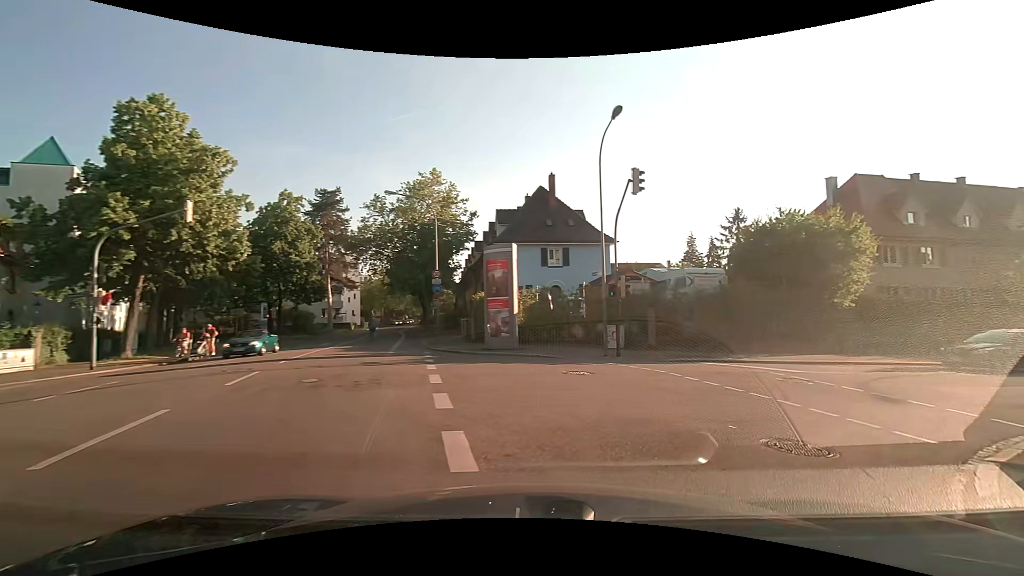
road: secondary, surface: asphalt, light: Day
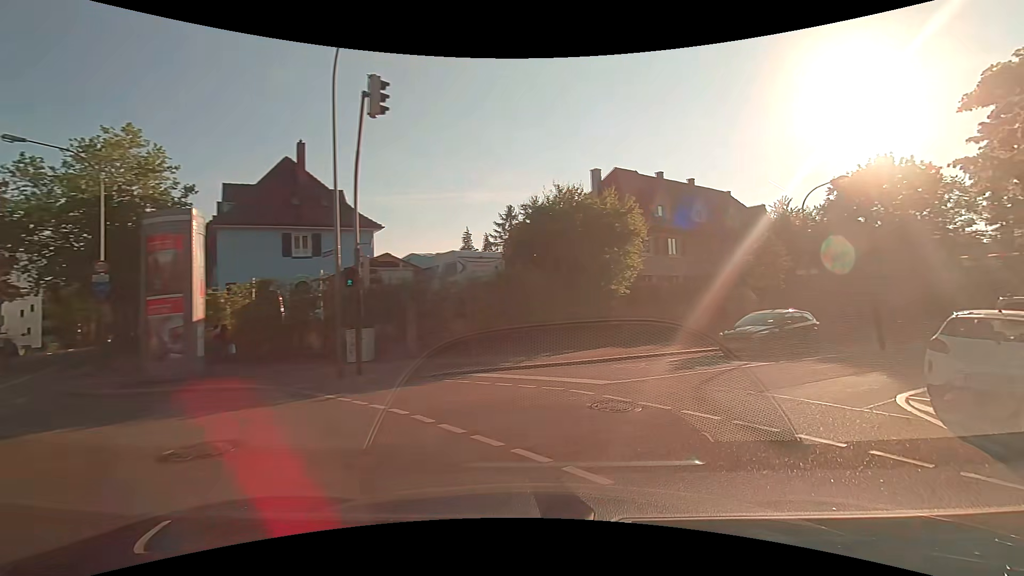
(+1.3, +6.4) m; +22°
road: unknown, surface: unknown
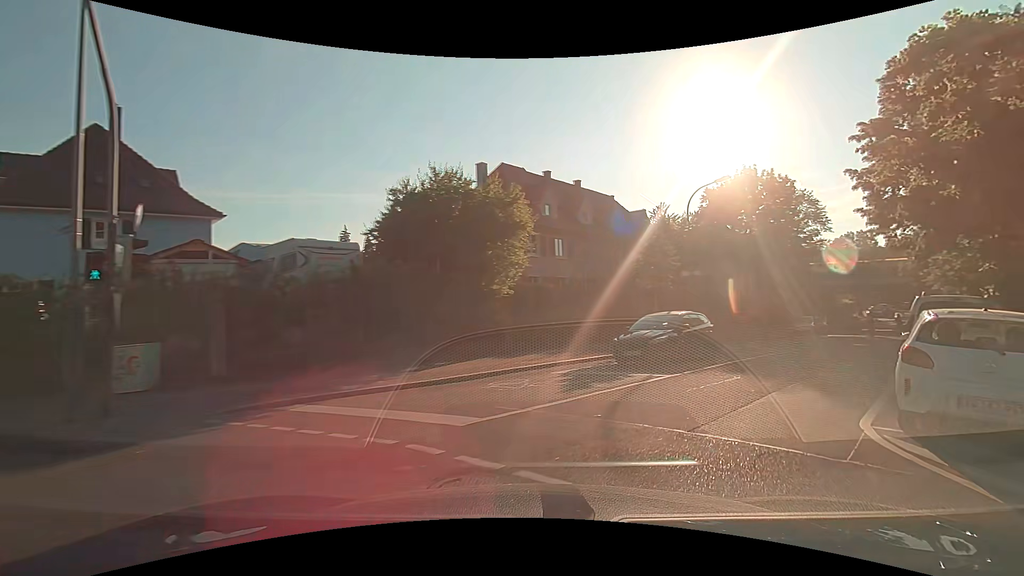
(+0.5, +3.4) m; +13°
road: residential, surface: asphalt
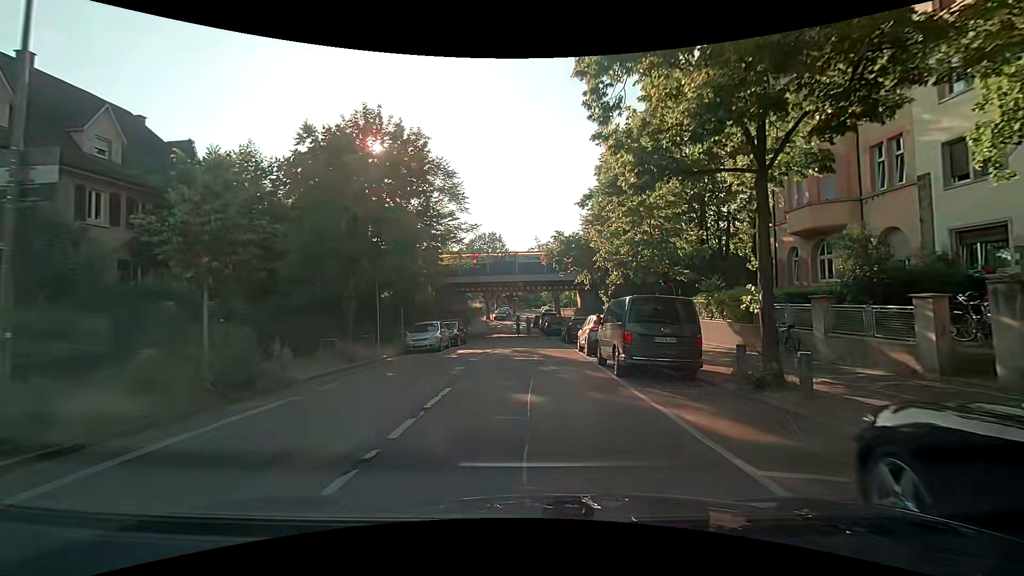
(+9.1, +17.8) m; +37°
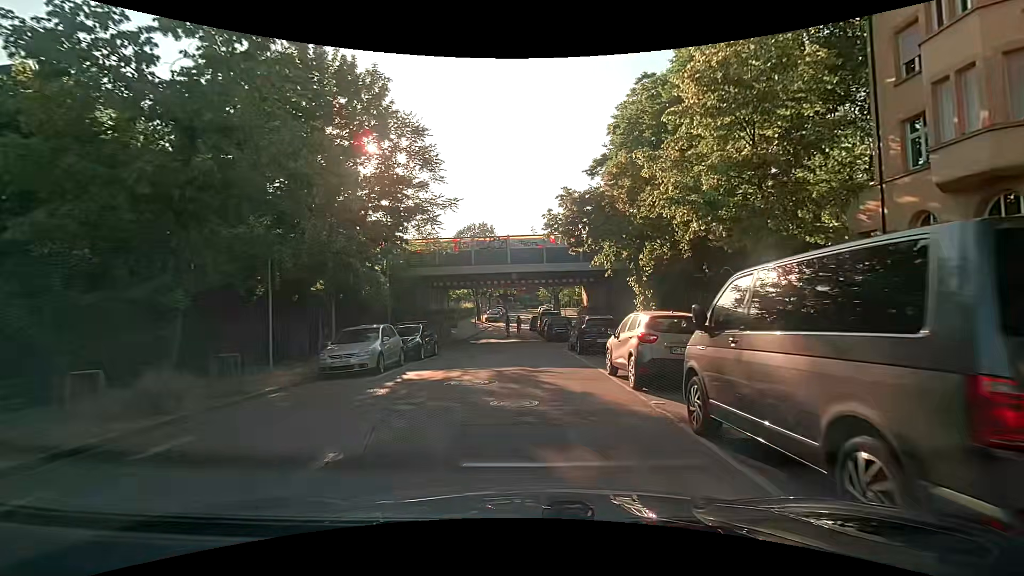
(+0.2, +9.1) m; 0°
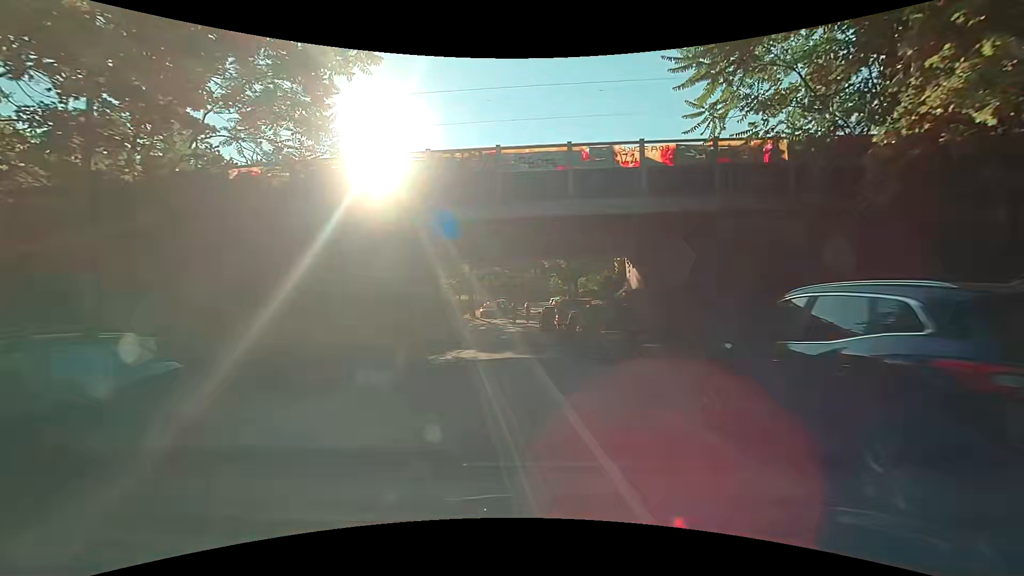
(+0.1, +17.3) m; -1°
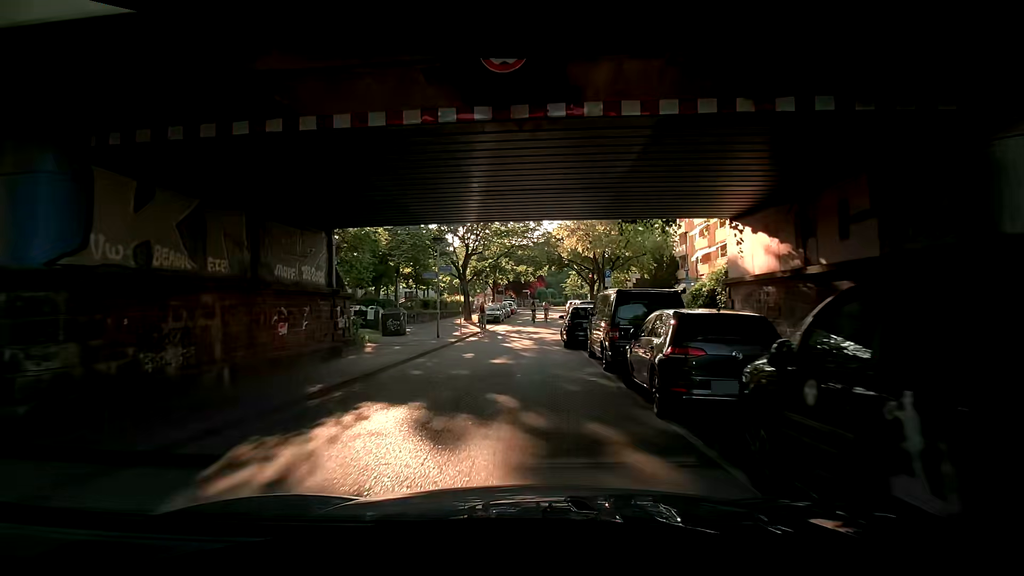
(0.0, +12.7) m; -1°
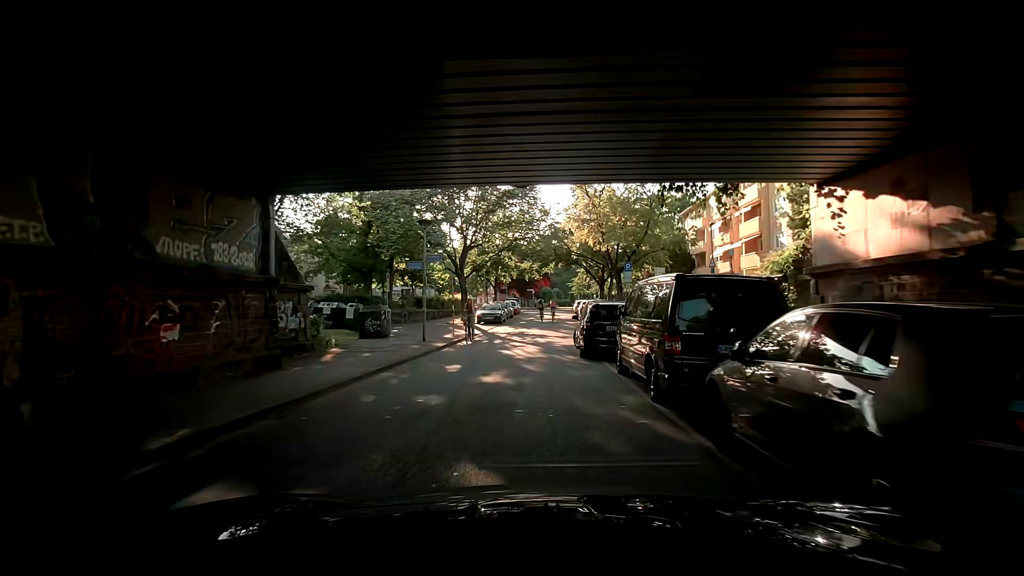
(0.0, +4.2) m; 0°
